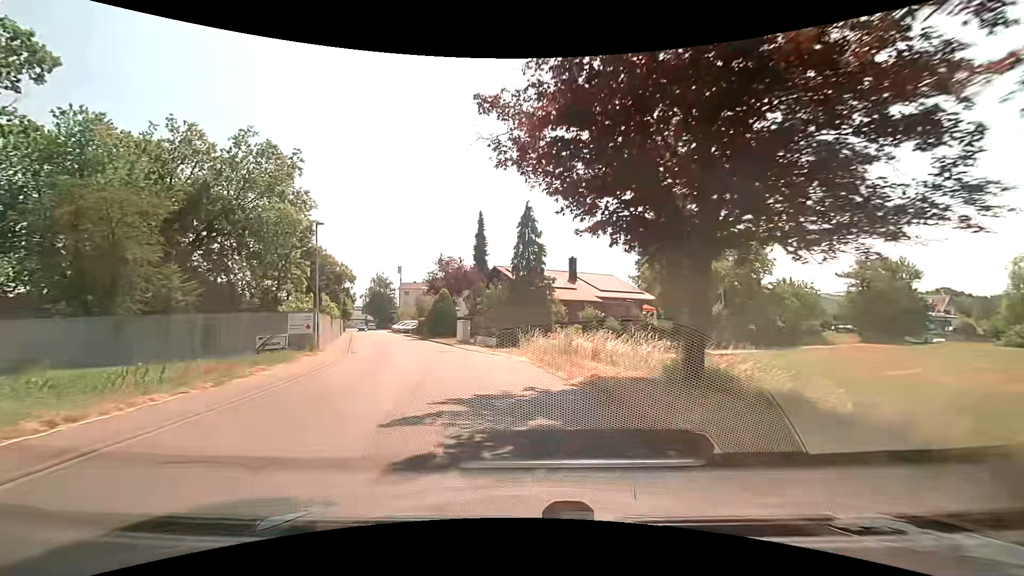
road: unclassified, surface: asphalt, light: Day
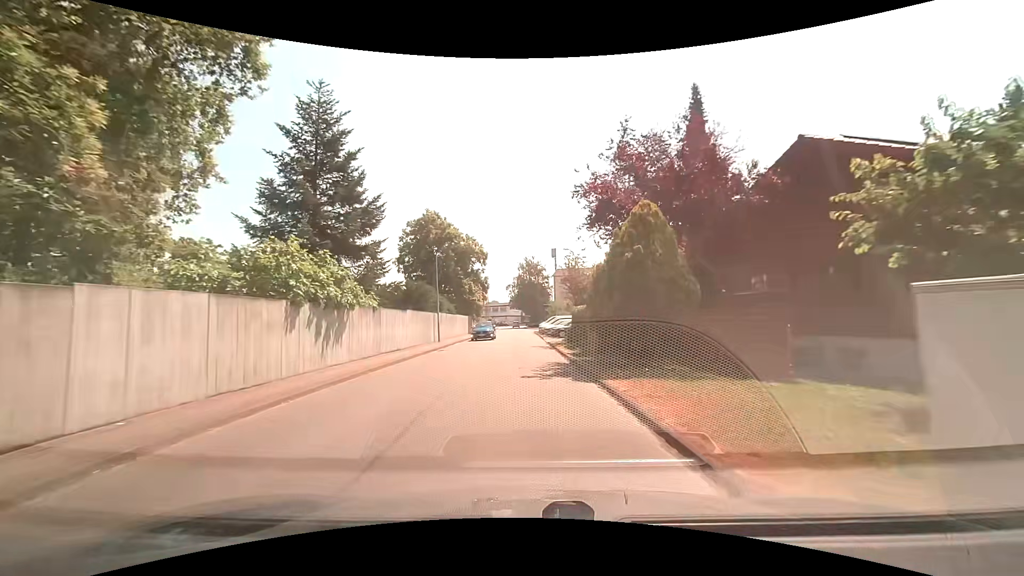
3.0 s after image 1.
(-5.5, +30.7) m; -17°
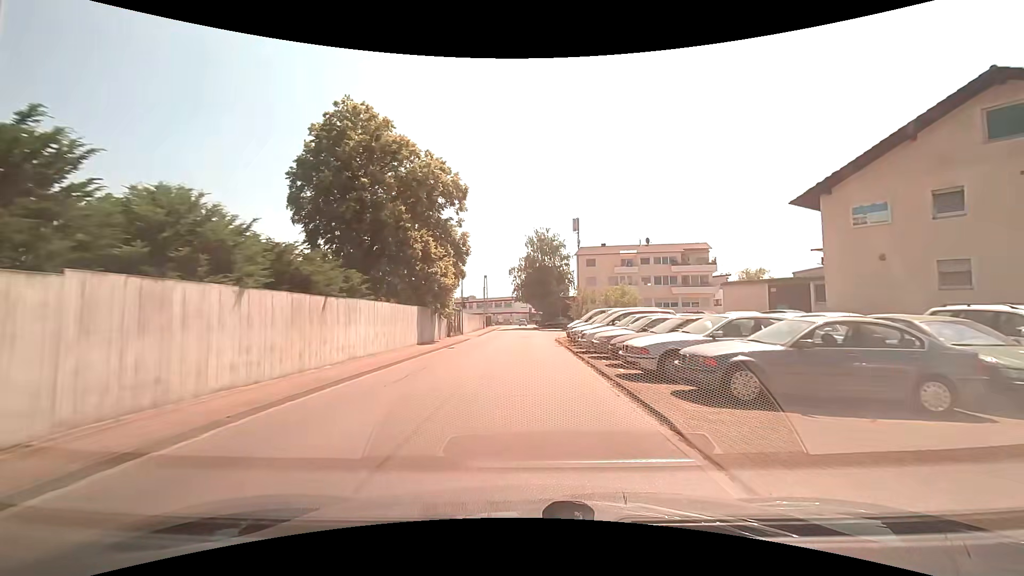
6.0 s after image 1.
(-0.9, +30.3) m; -2°
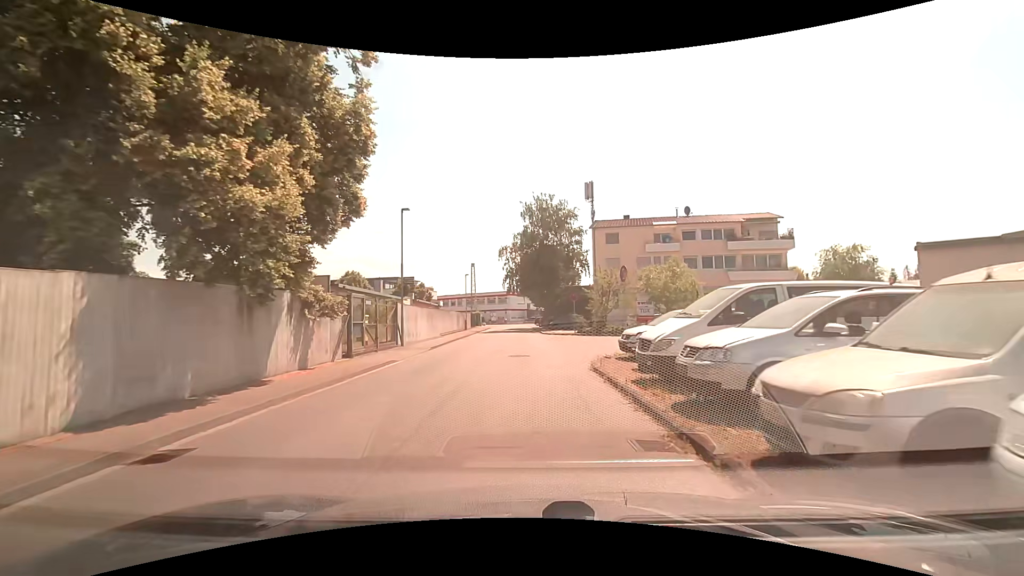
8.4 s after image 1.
(+0.4, +19.7) m; +1°
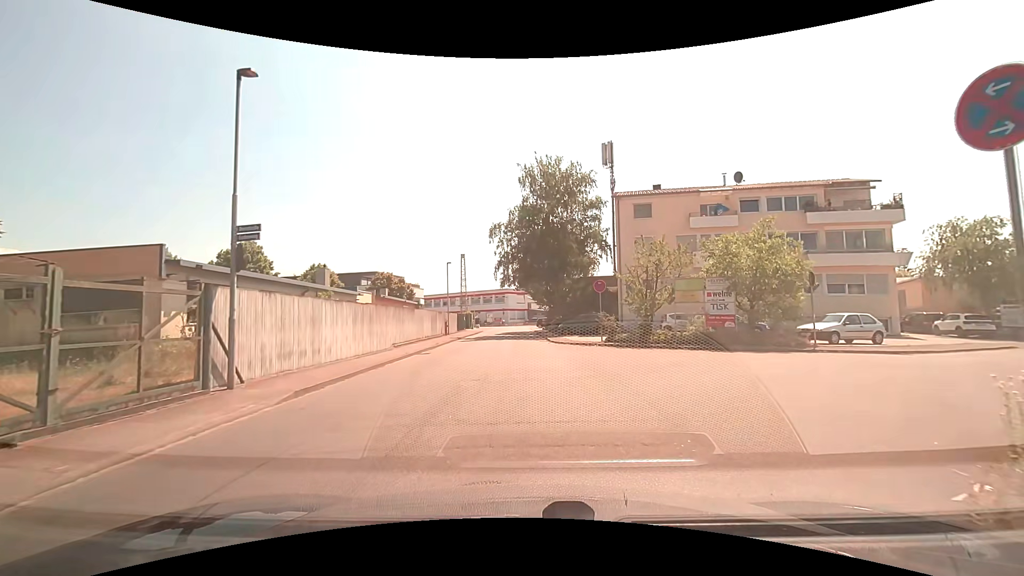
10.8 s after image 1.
(0.0, +13.2) m; -1°
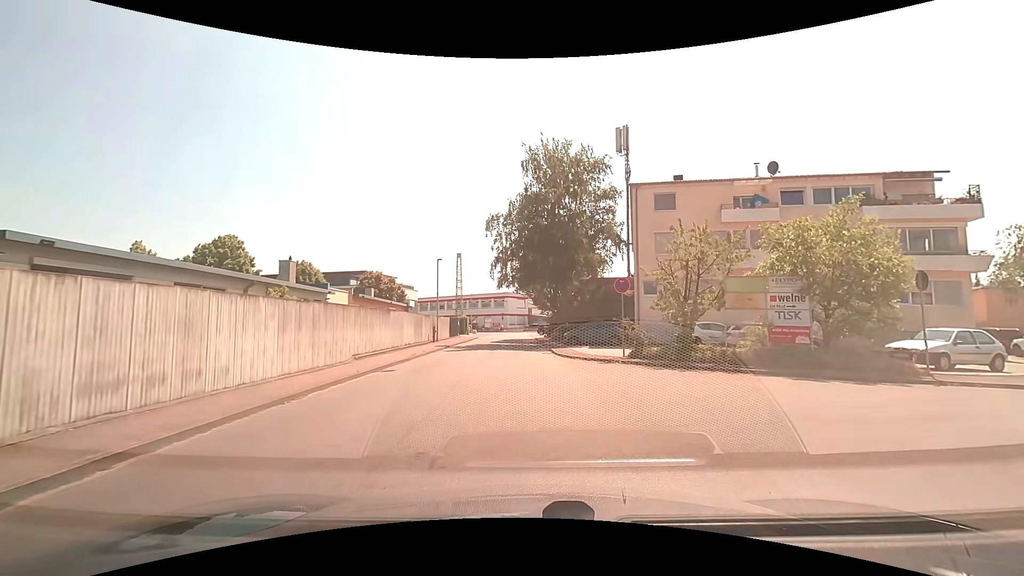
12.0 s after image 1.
(0.0, +5.6) m; +1°
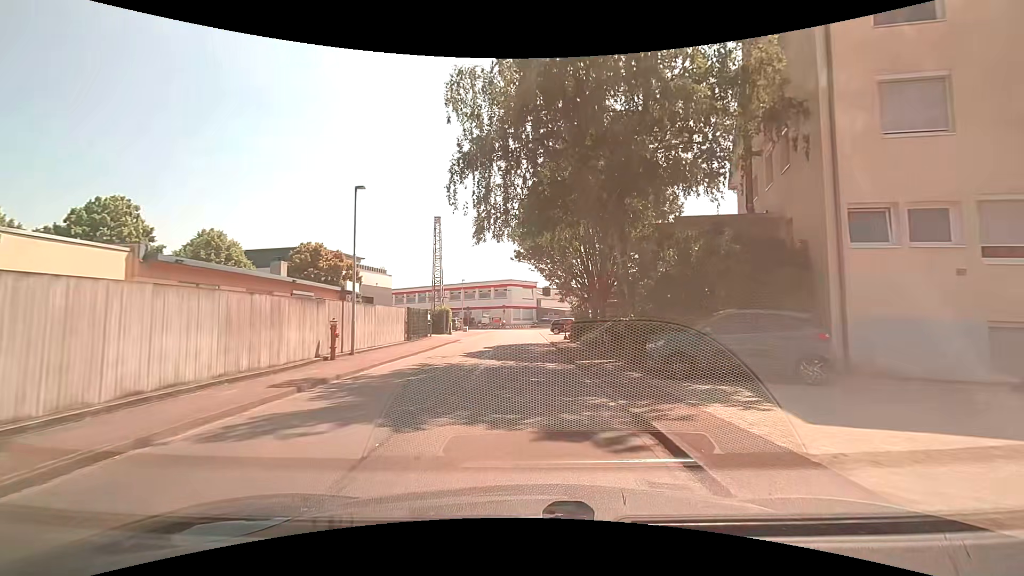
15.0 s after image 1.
(-0.3, +20.6) m; -1°
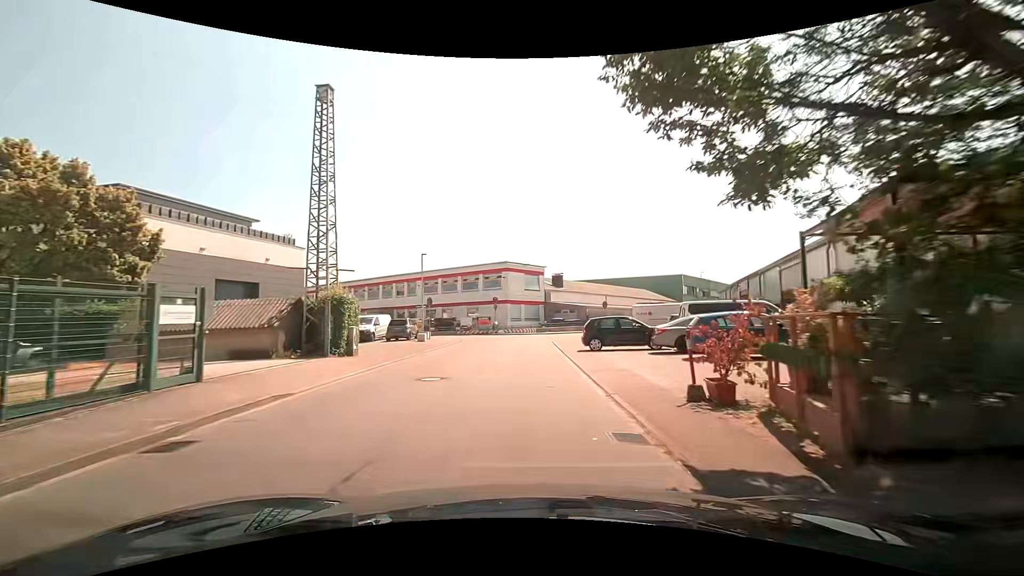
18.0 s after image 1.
(-0.4, +25.8) m; -1°
